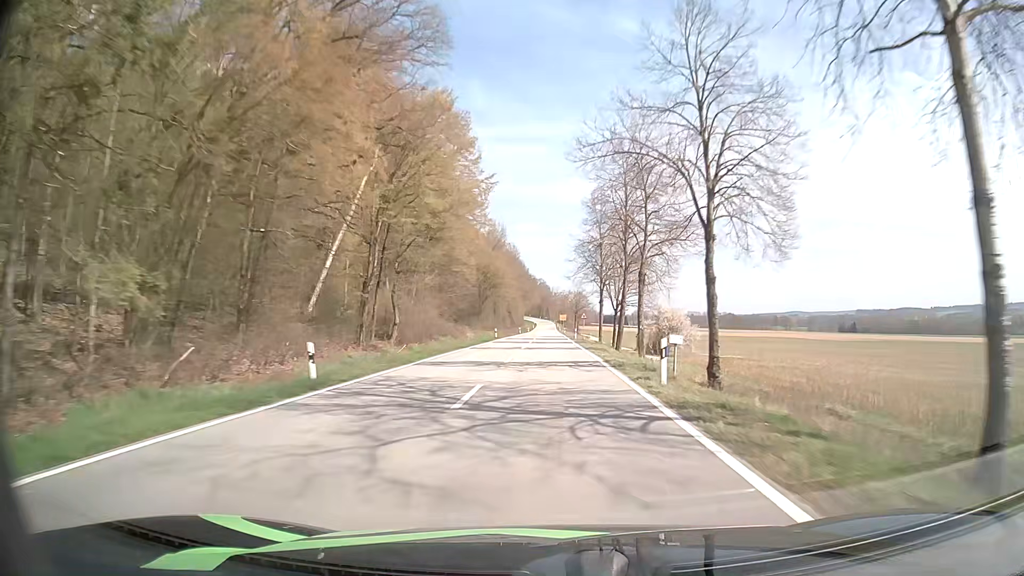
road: tertiary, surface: asphalt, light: Day
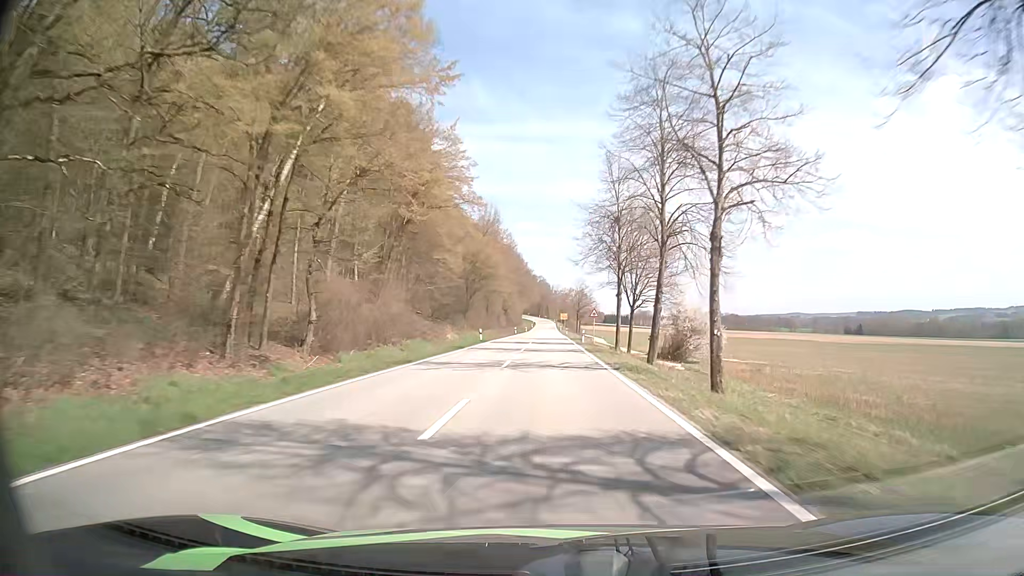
(0.0, +15.0) m; 0°
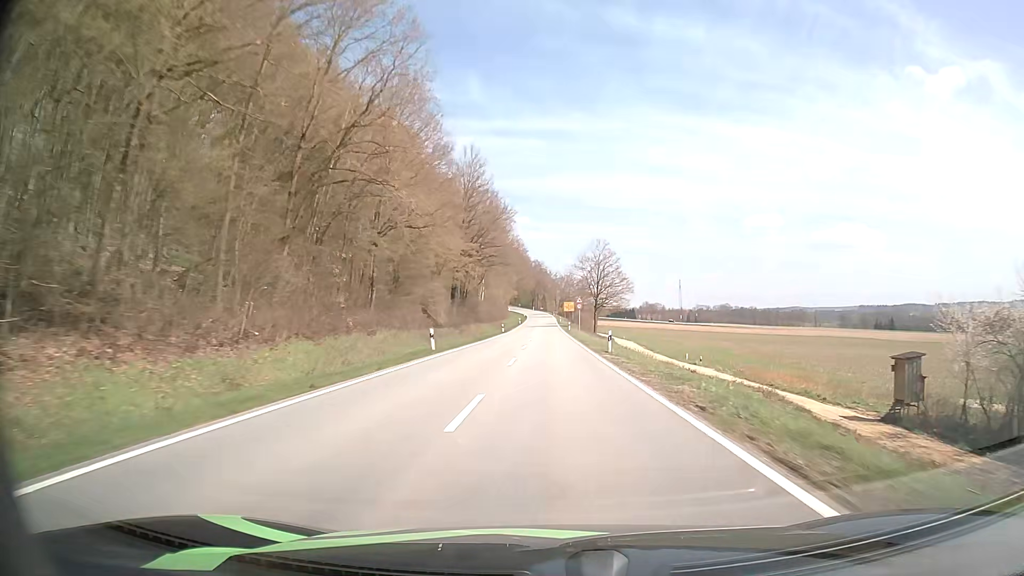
(0.0, +74.0) m; +1°
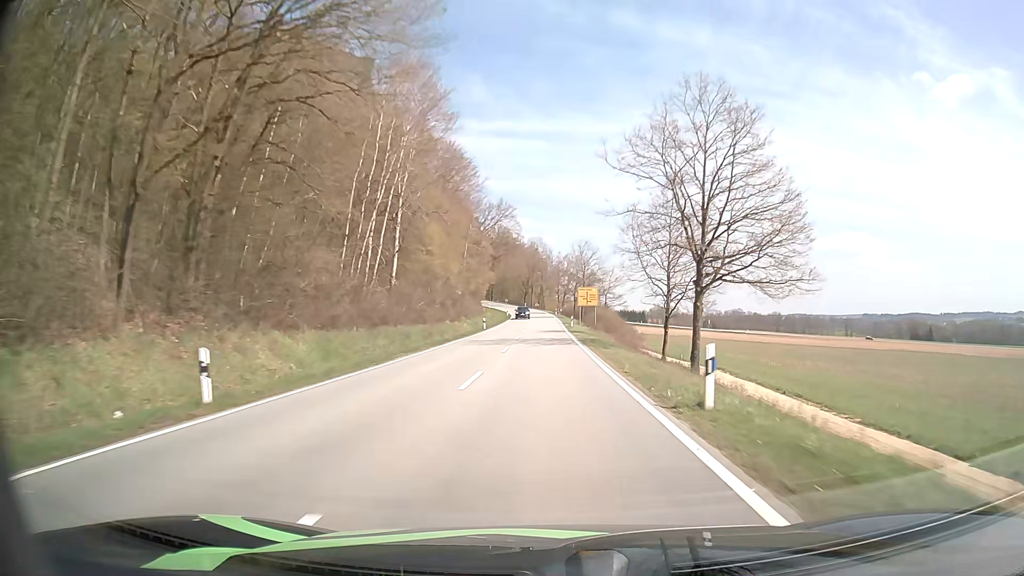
(-0.1, +70.1) m; 0°
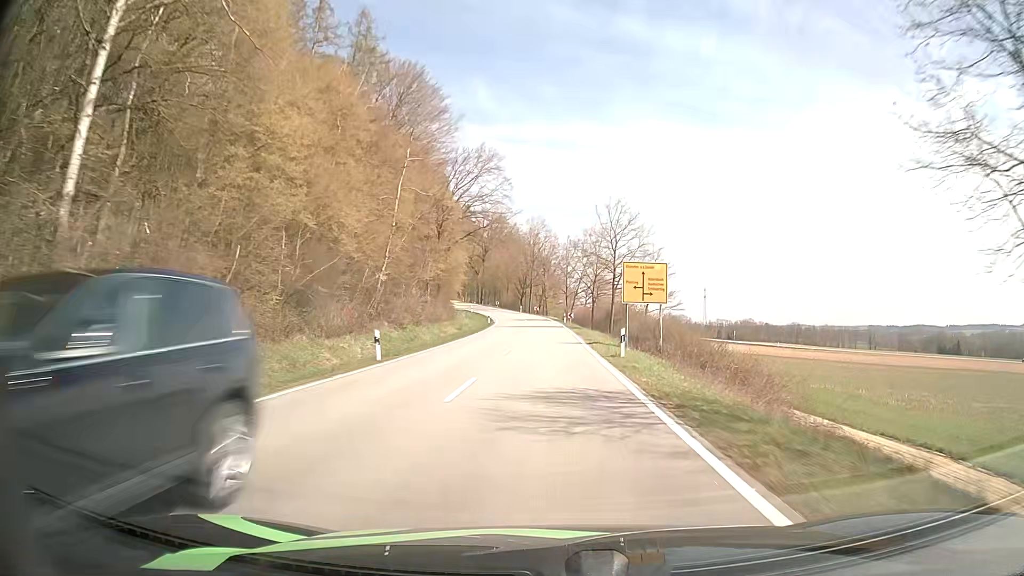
(-0.1, +39.2) m; 0°
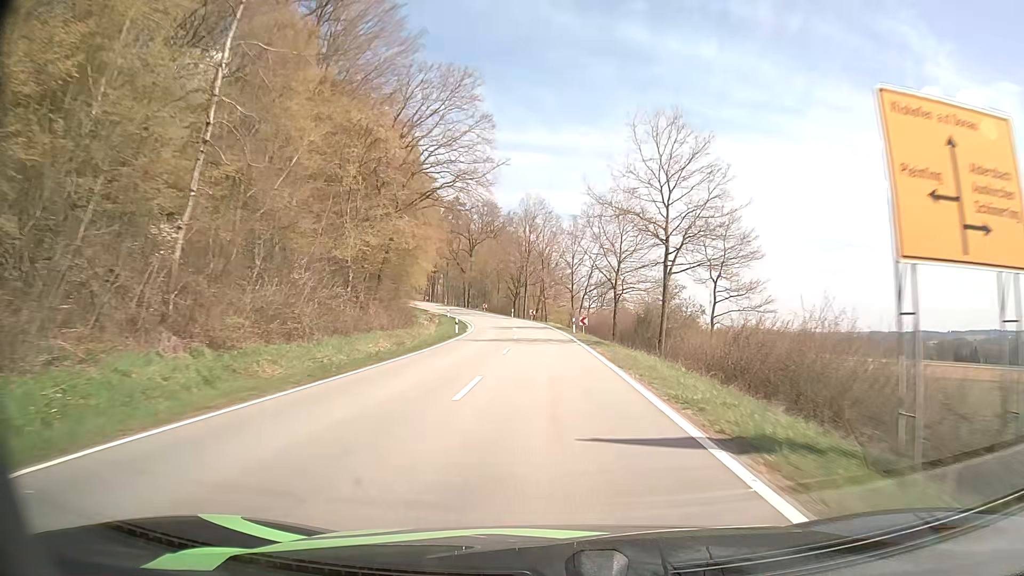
(-0.2, +24.8) m; 0°
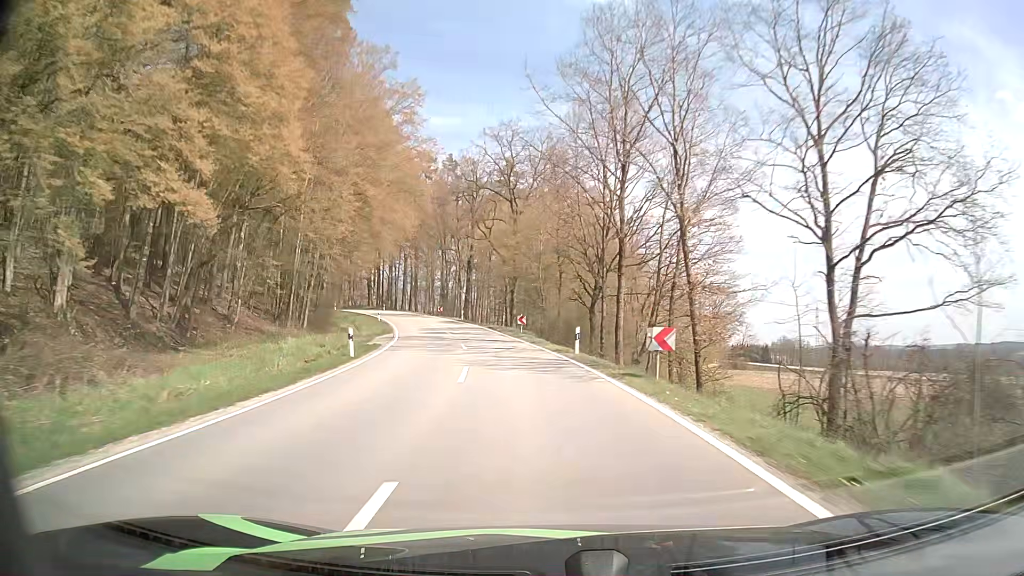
(-2.0, +59.4) m; -7°
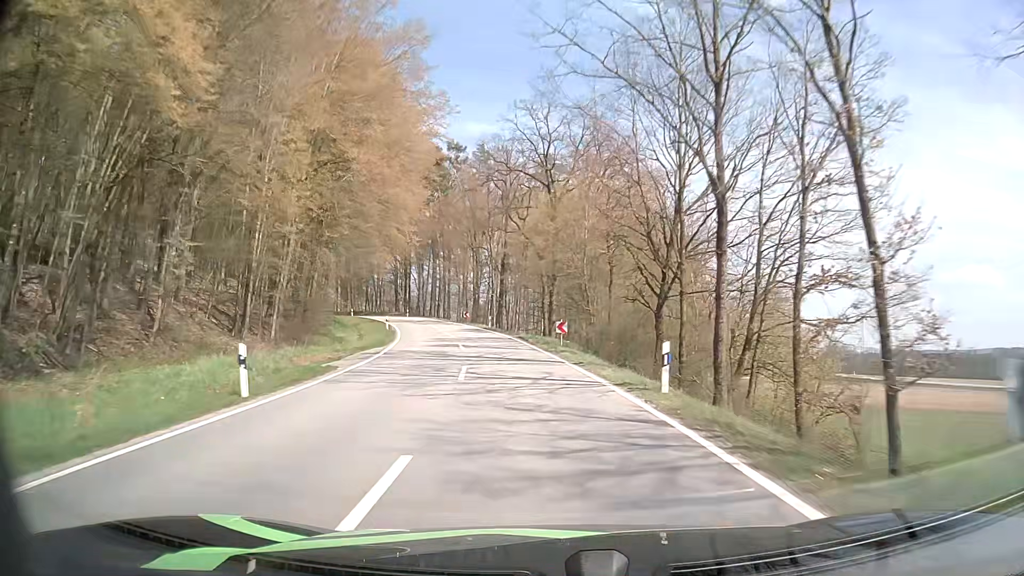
(-0.3, +11.4) m; -3°
(0, +10) (-1, +20) (-2, +30) (-4, +40) (-6, +49) (-9, +59) (-12, +69) (-16, +78) (-20, +87) (-25, +96) m
